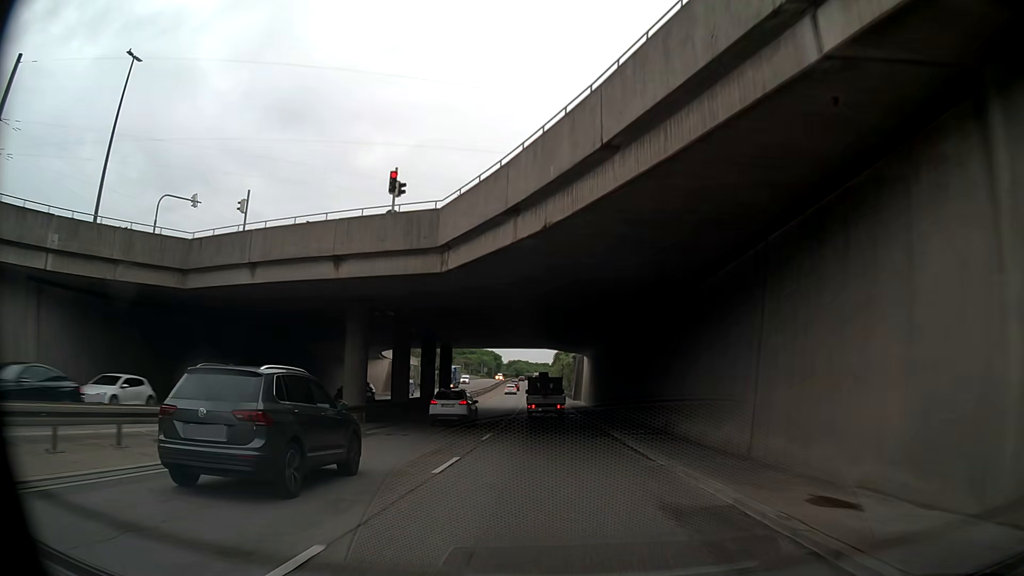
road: trunk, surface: asphalt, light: Day
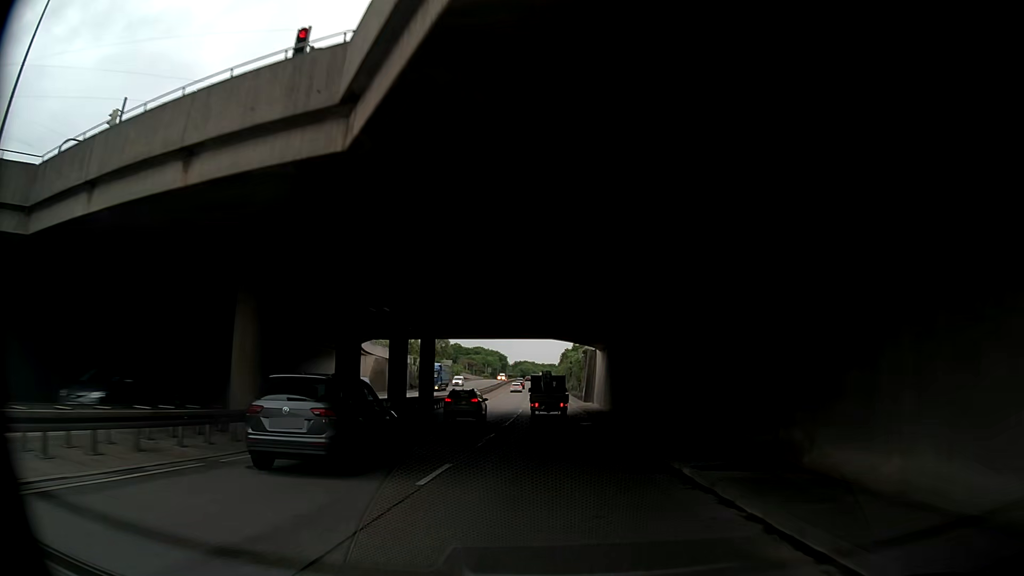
(0.0, +10.7) m; 0°
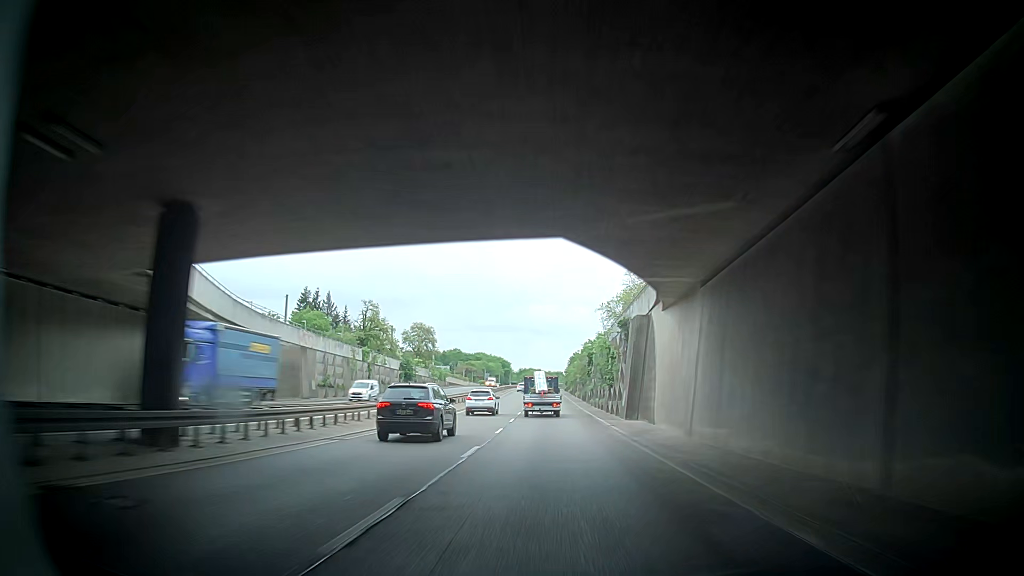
(+0.2, +31.6) m; +2°
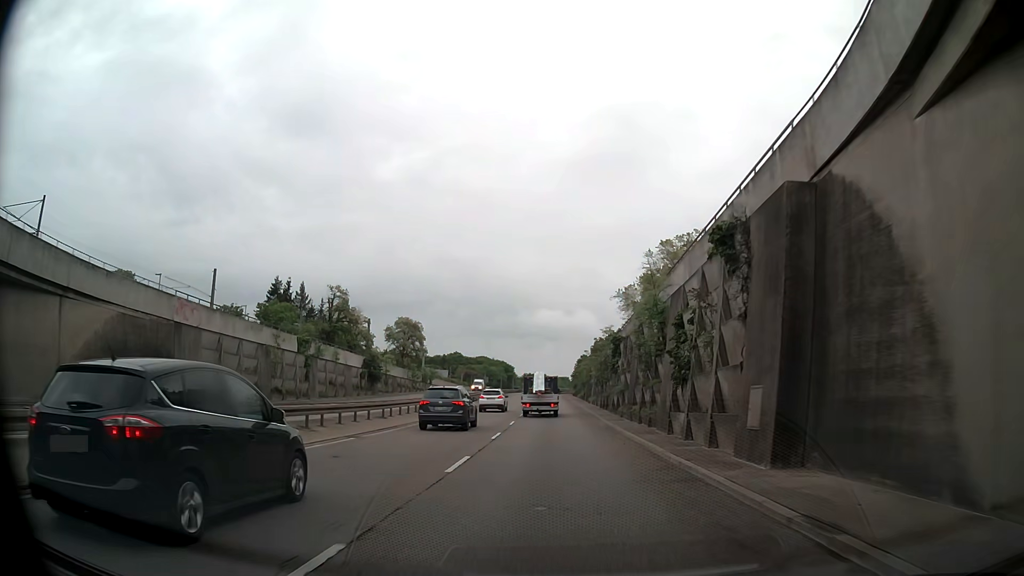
(-0.3, +20.5) m; -2°
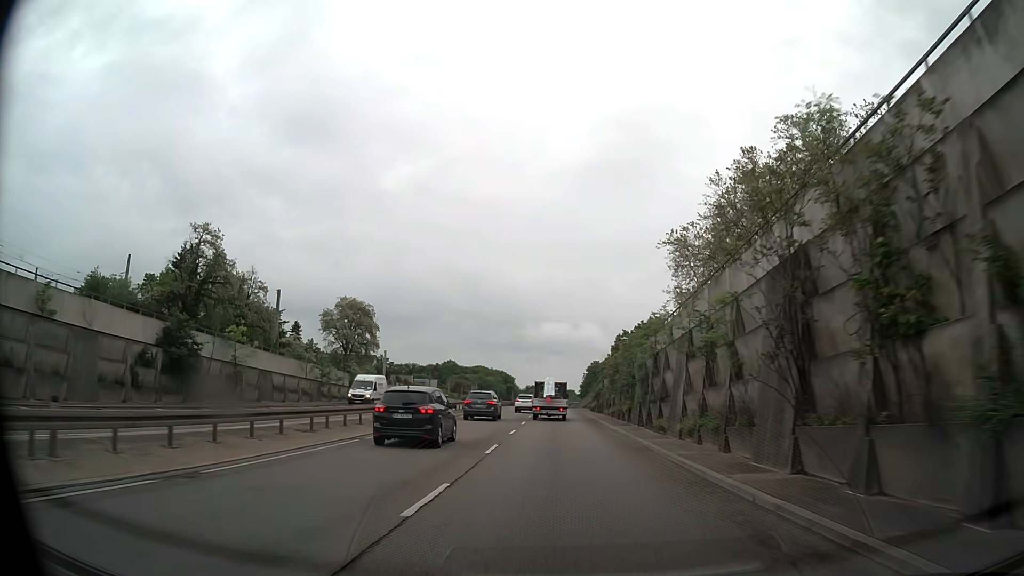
(-1.1, +40.3) m; -2°
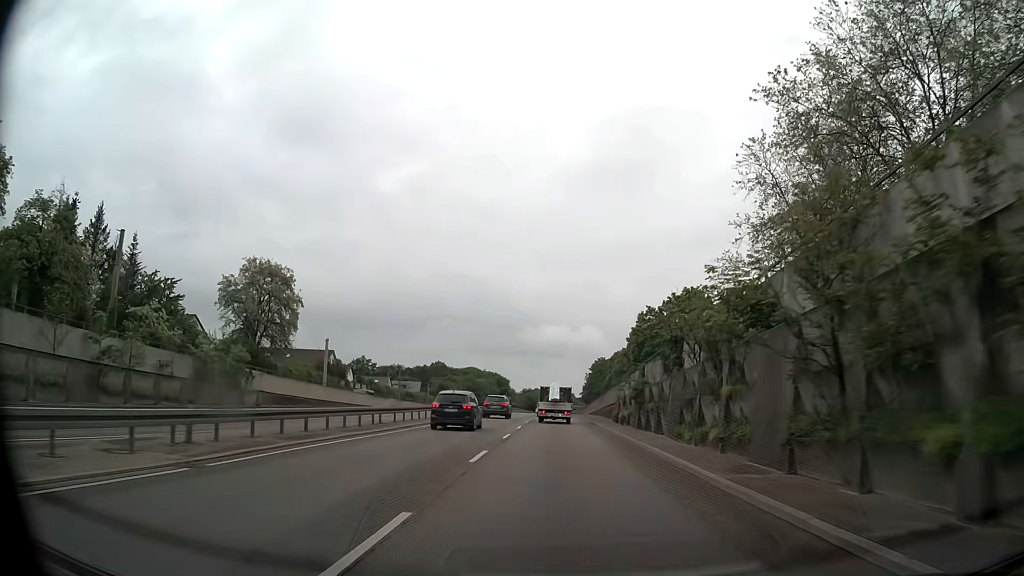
(+0.1, +30.0) m; 0°
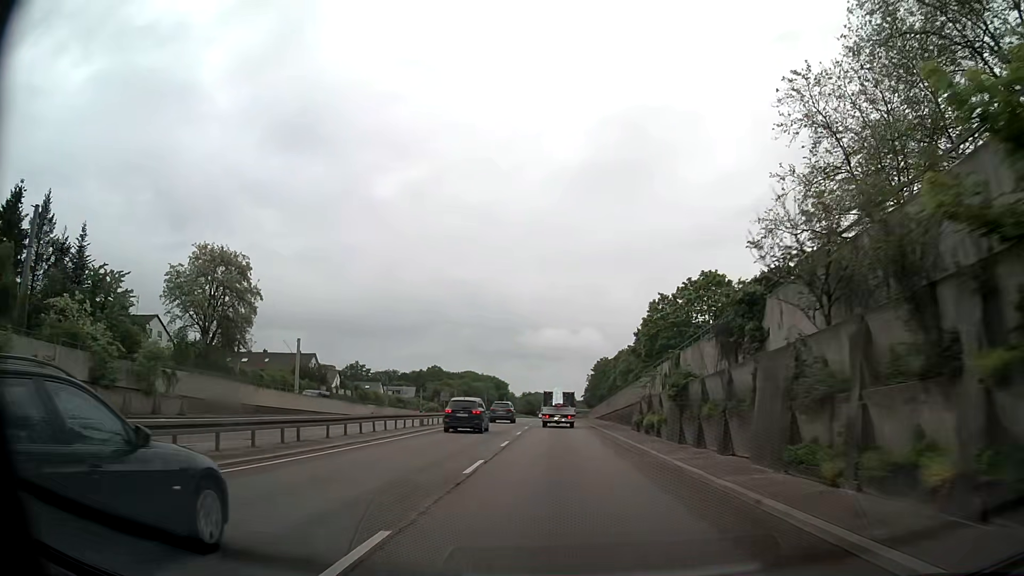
(0.0, +10.0) m; 0°
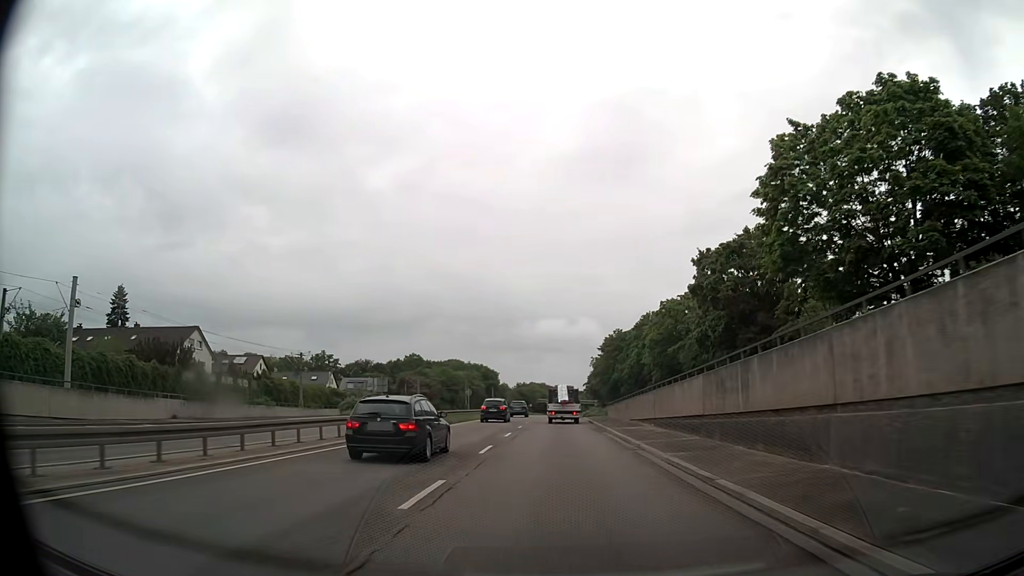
(0.0, +40.7) m; 0°
(0, +10) (0, +20) (0, +30) (0, +40) (0, +50) (0, +60) (+1, +70) (+1, +80) (+1, +90) (+1, +100) m
